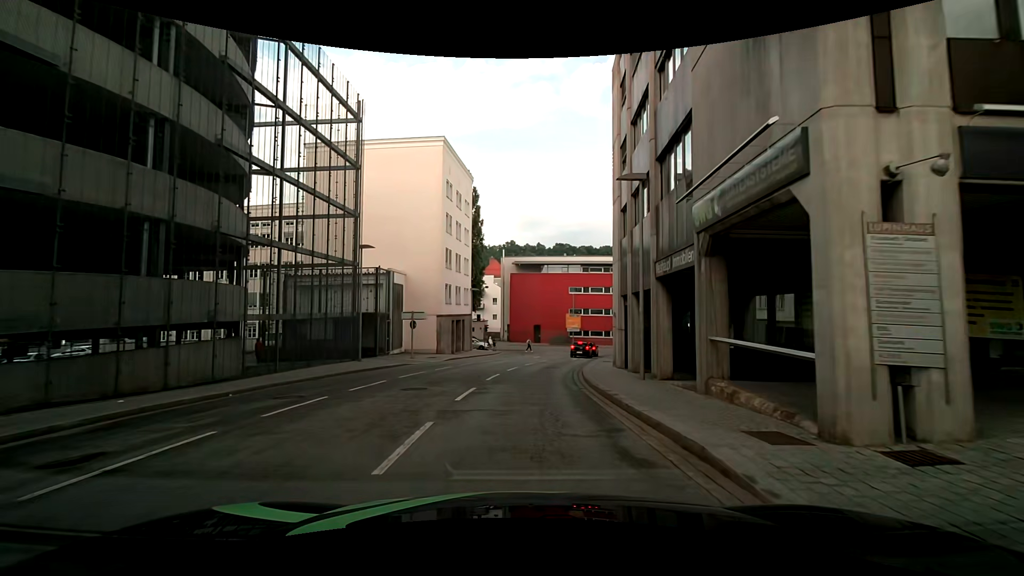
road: tertiary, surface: asphalt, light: Day
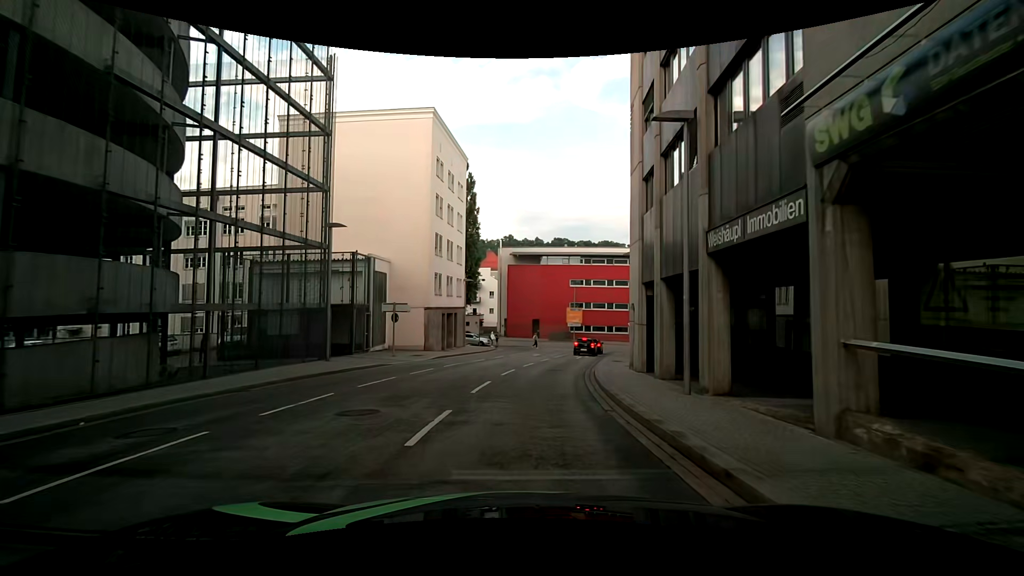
(+0.1, +4.5) m; +1°
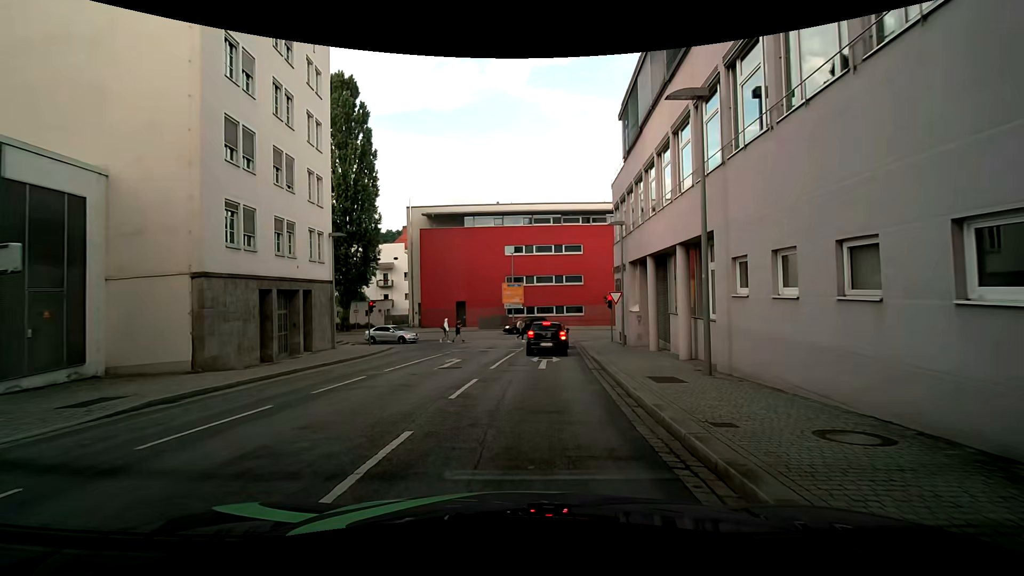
(+0.7, +19.4) m; +7°
